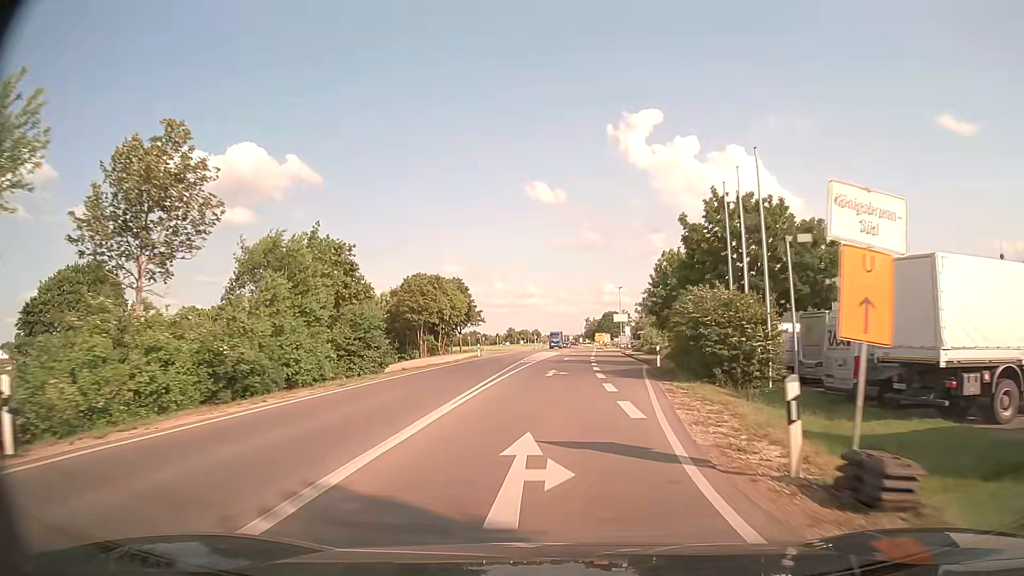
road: primary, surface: asphalt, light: Day
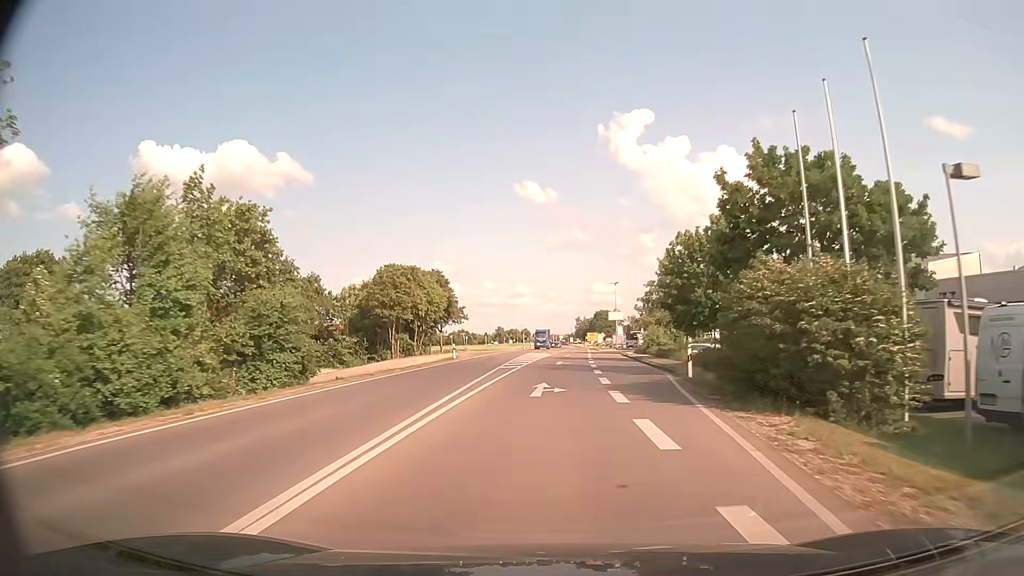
(+0.1, +9.3) m; +1°
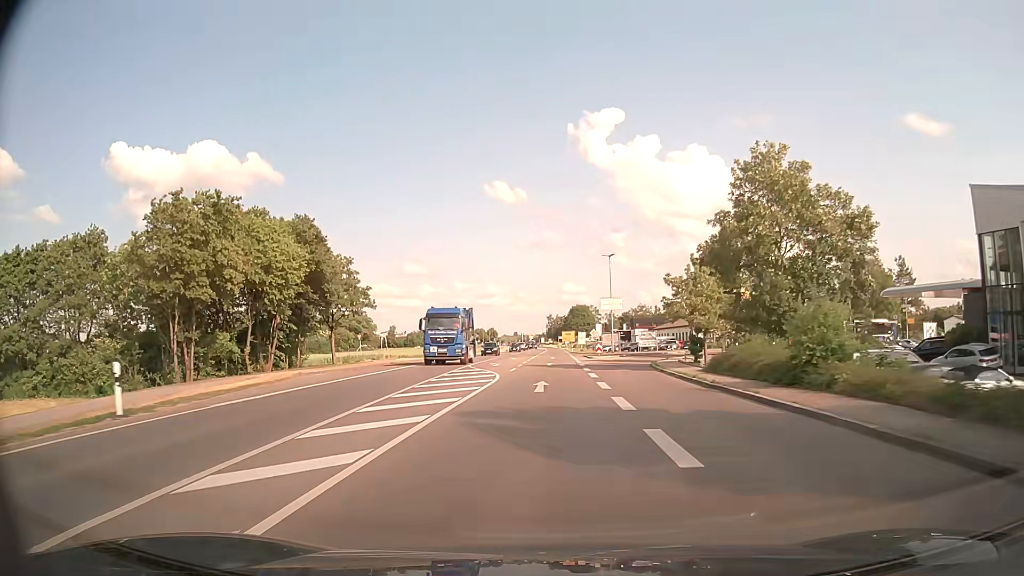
(+1.0, +37.3) m; +2°
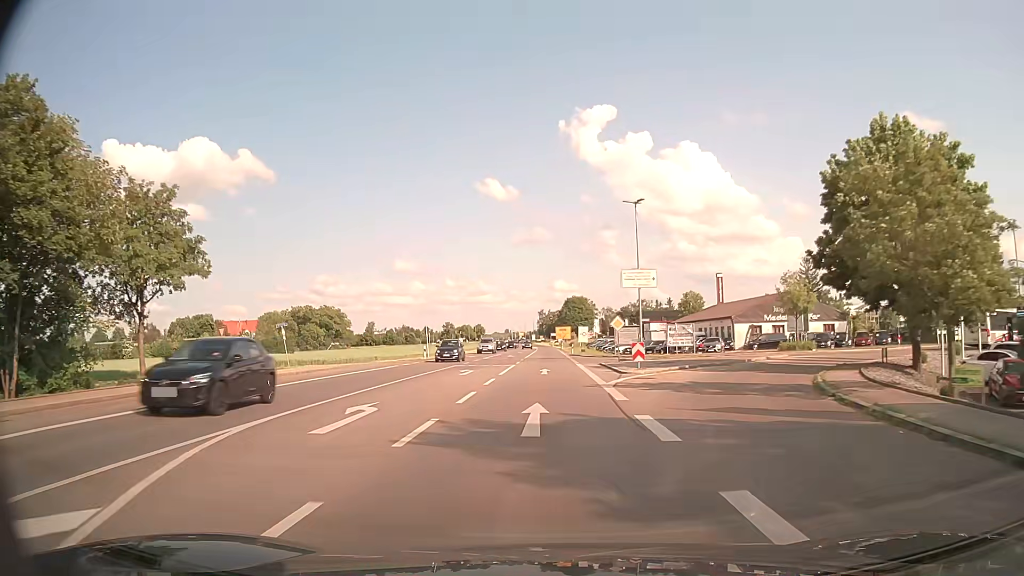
(+0.3, +28.5) m; +1°
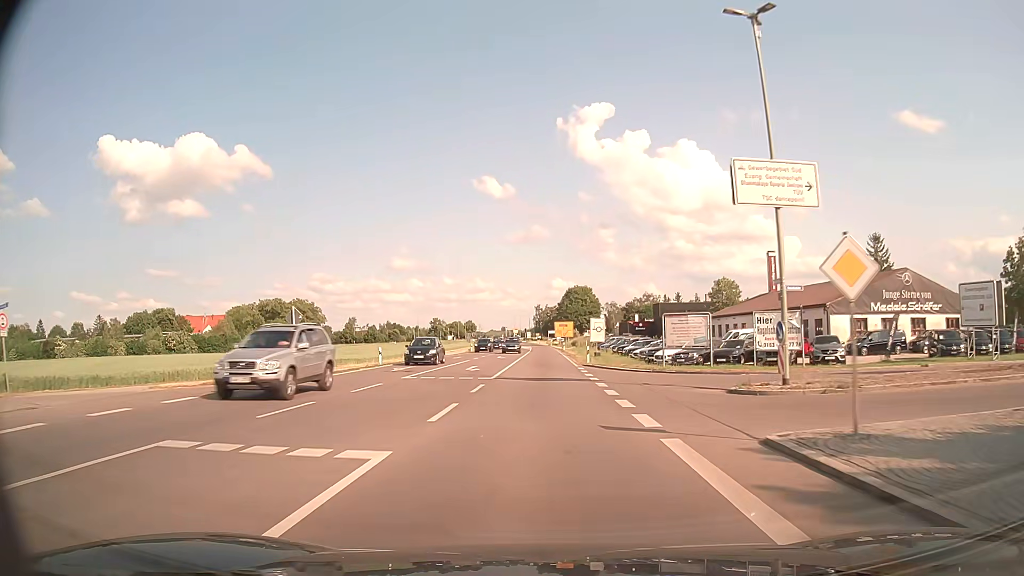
(+0.1, +29.1) m; 0°
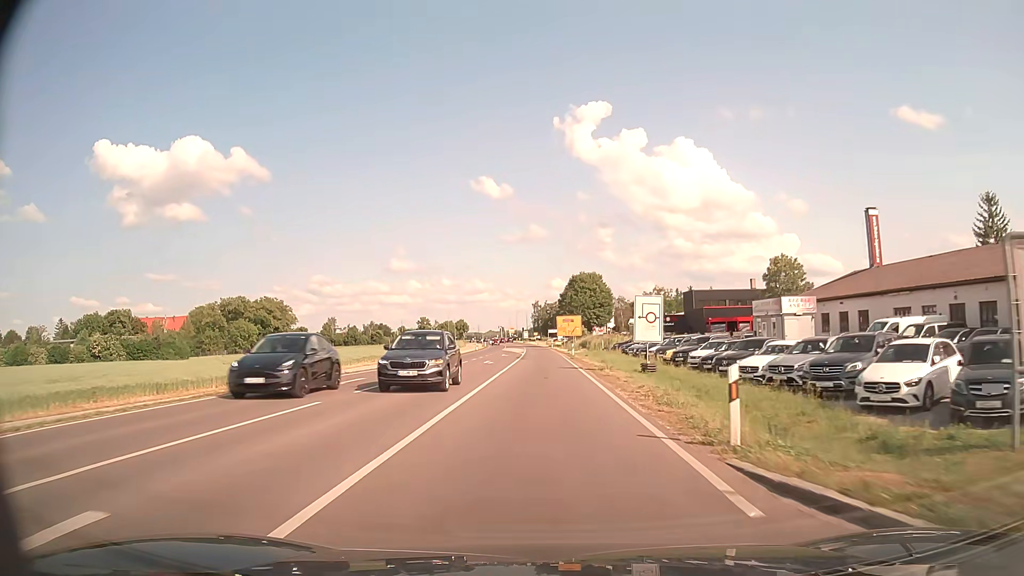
(-0.1, +29.6) m; 0°
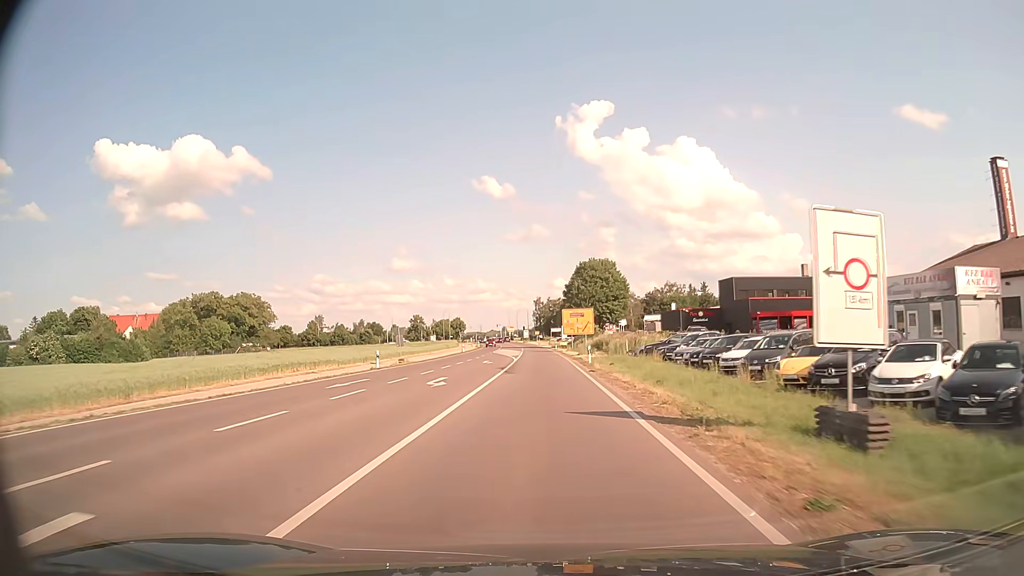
(0.0, +20.0) m; 0°
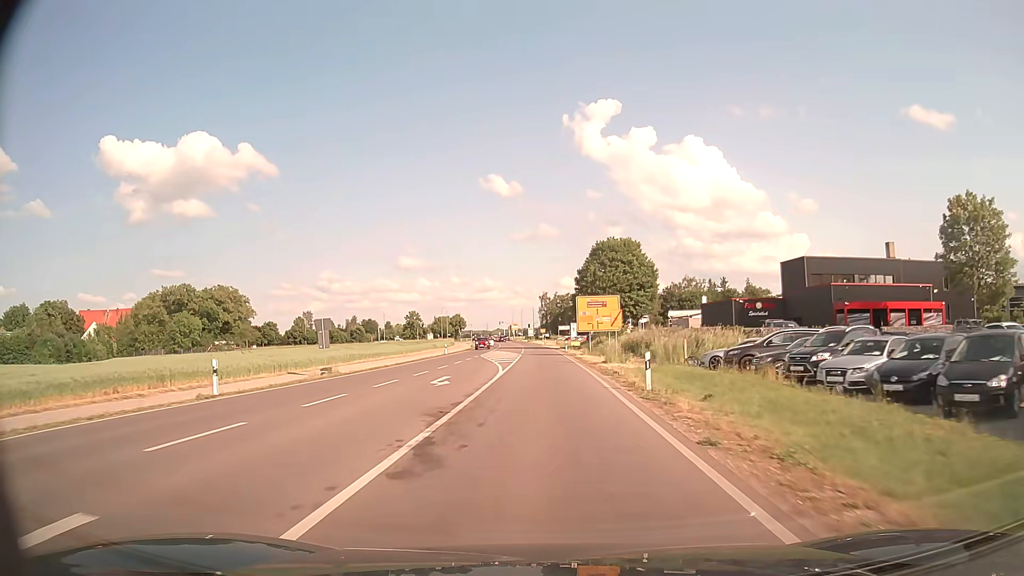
(0.0, +20.2) m; 0°
(0, +10) (0, +20) (0, +30) (0, +40) (0, +50) (0, +60) (-1, +70) (-1, +80) (-1, +90) (-2, +100) m
